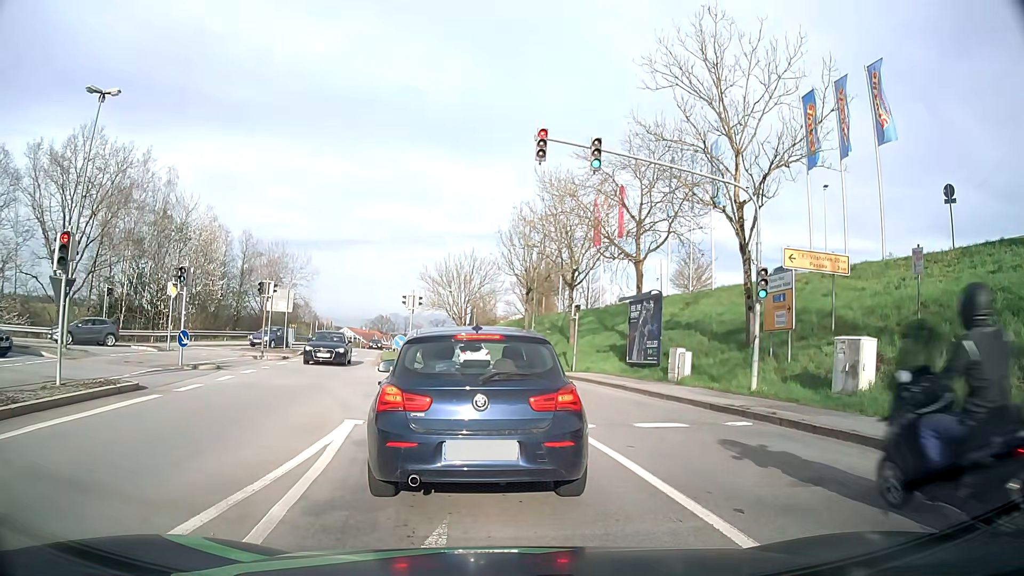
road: tertiary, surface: asphalt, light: Day
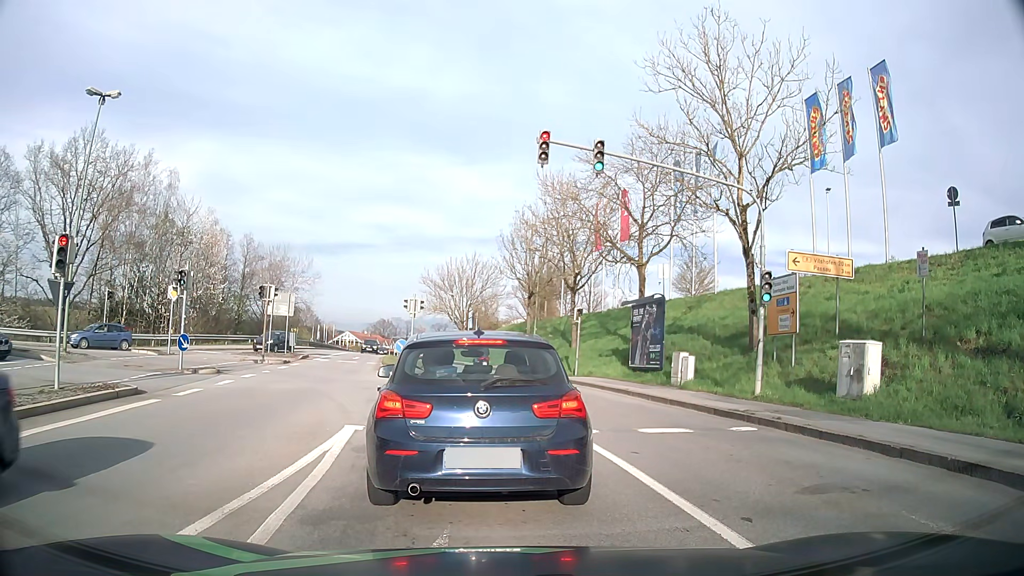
(0.0, +0.2) m; 0°
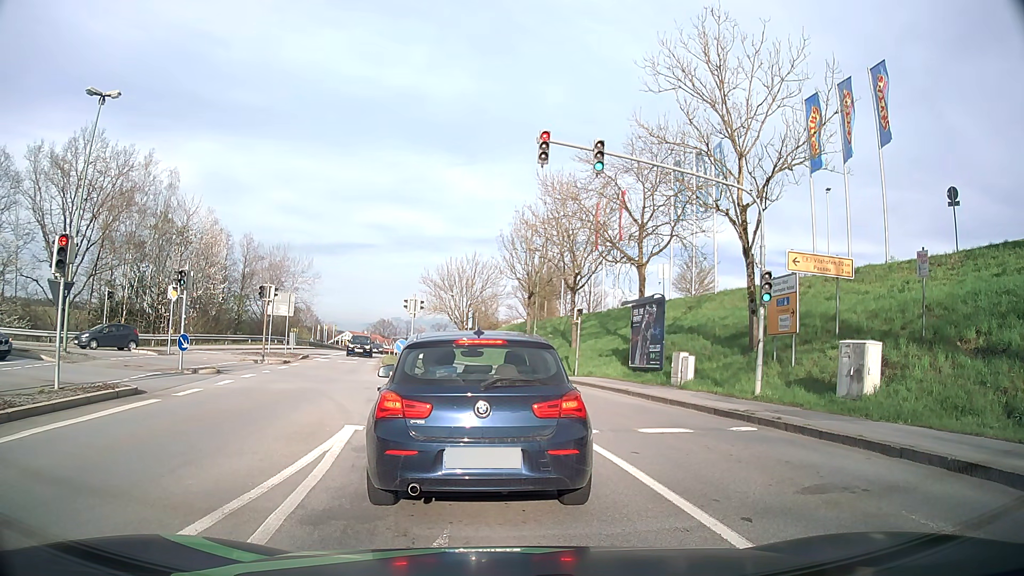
(0.0, 0.0) m; 0°
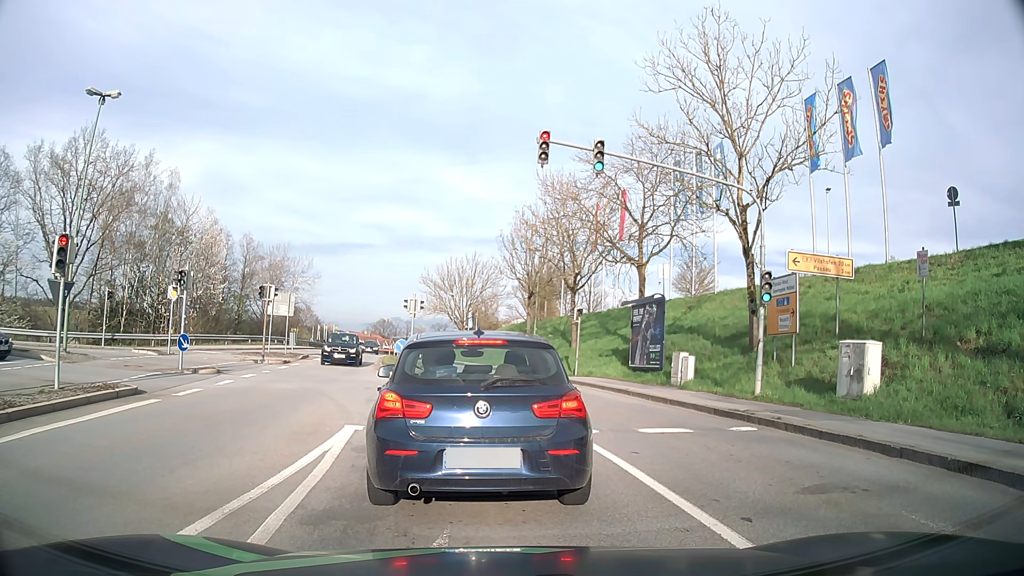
(0.0, 0.0) m; 0°
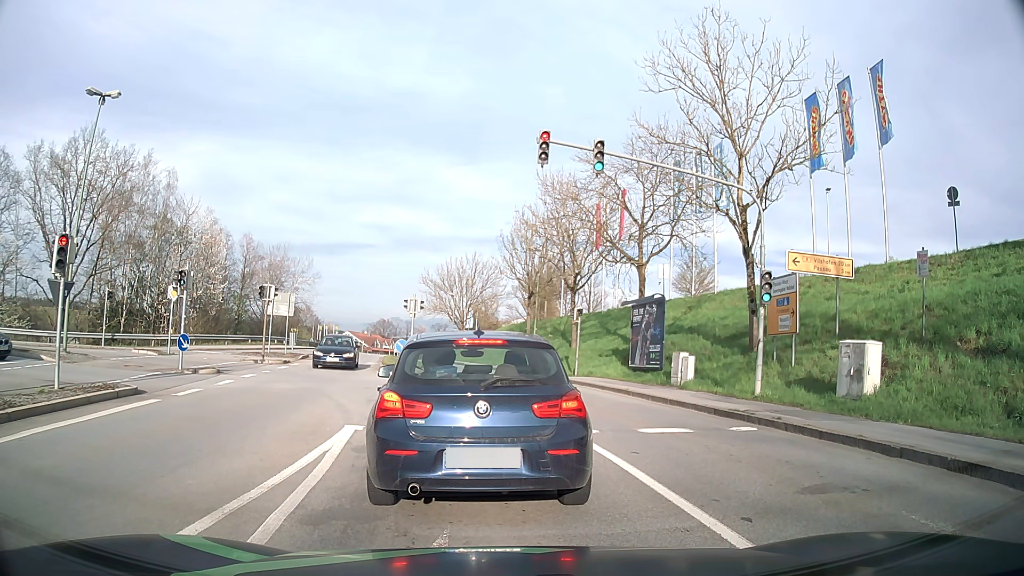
(0.0, 0.0) m; 0°
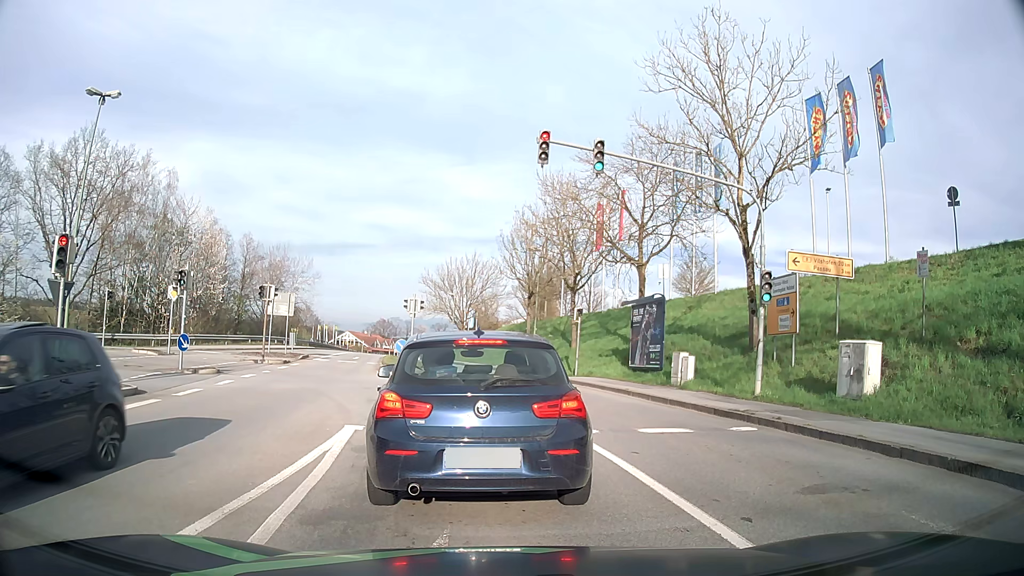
(0.0, 0.0) m; 0°
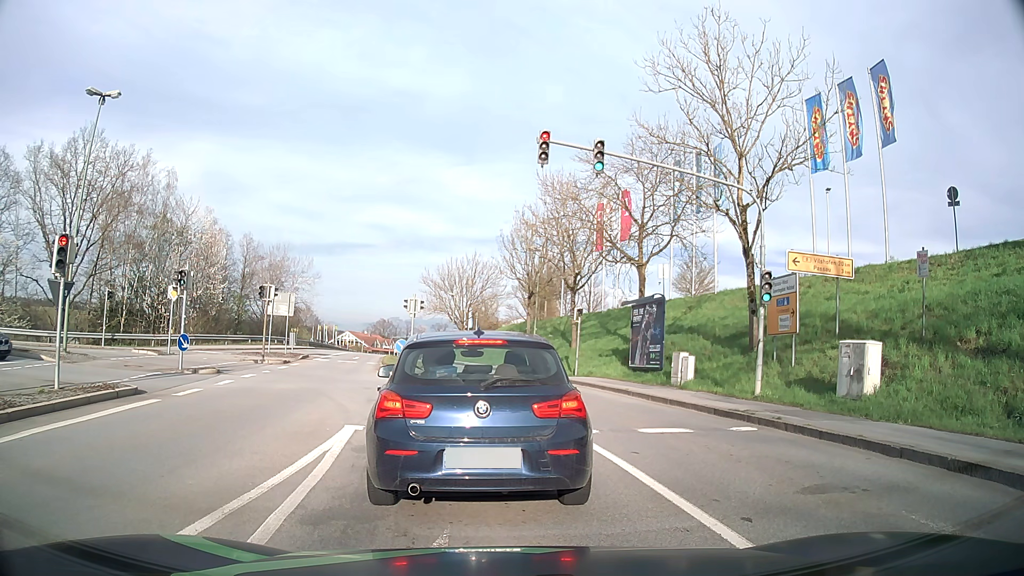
(0.0, 0.0) m; 0°
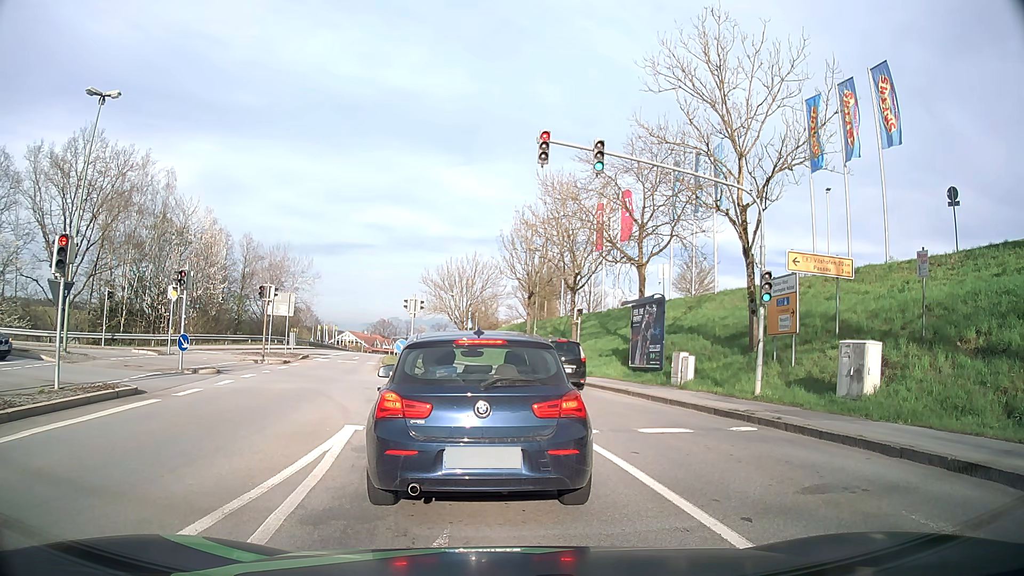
(0.0, 0.0) m; 0°
